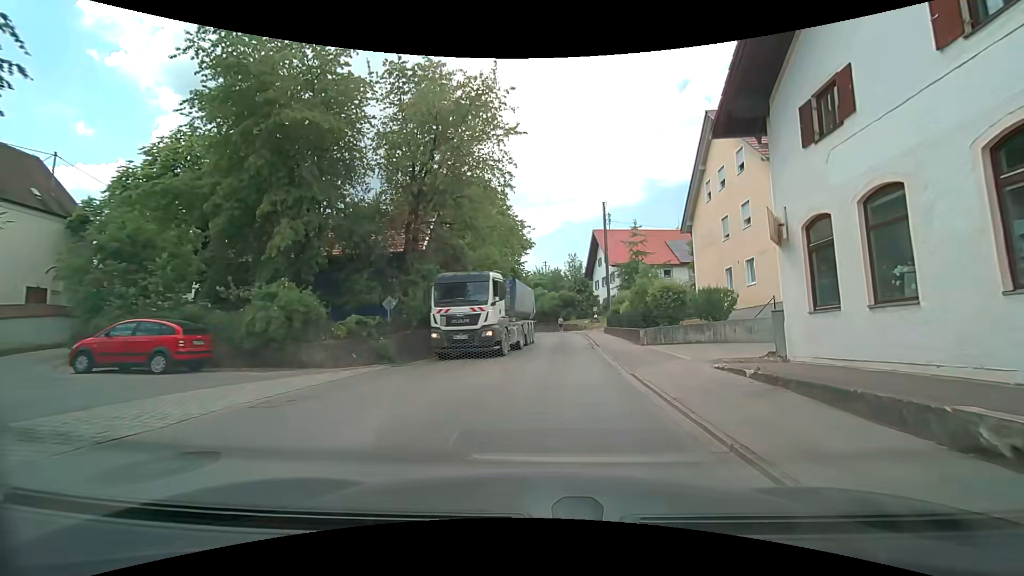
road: secondary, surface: asphalt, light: Day
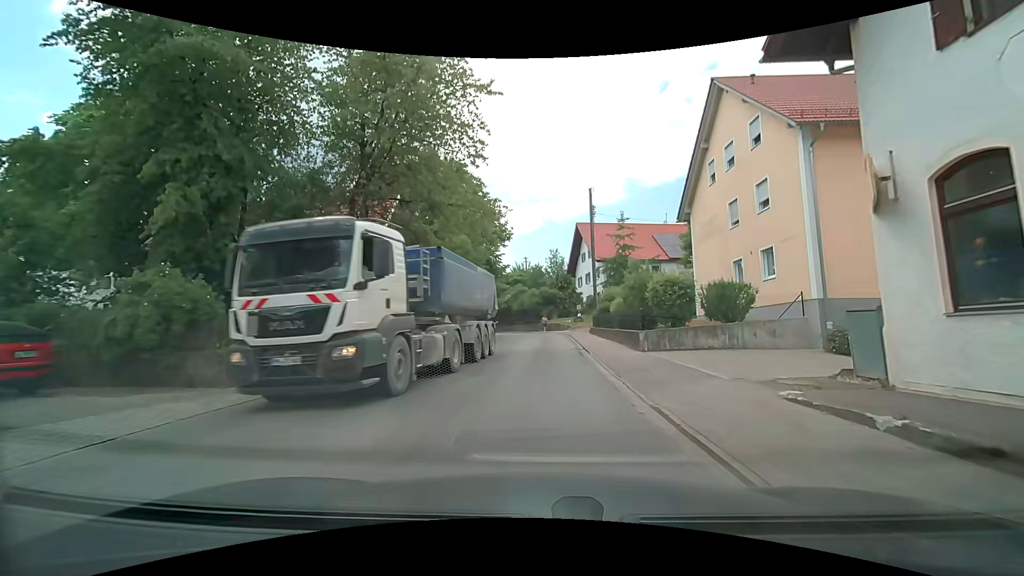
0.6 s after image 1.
(+0.1, +4.3) m; +3°
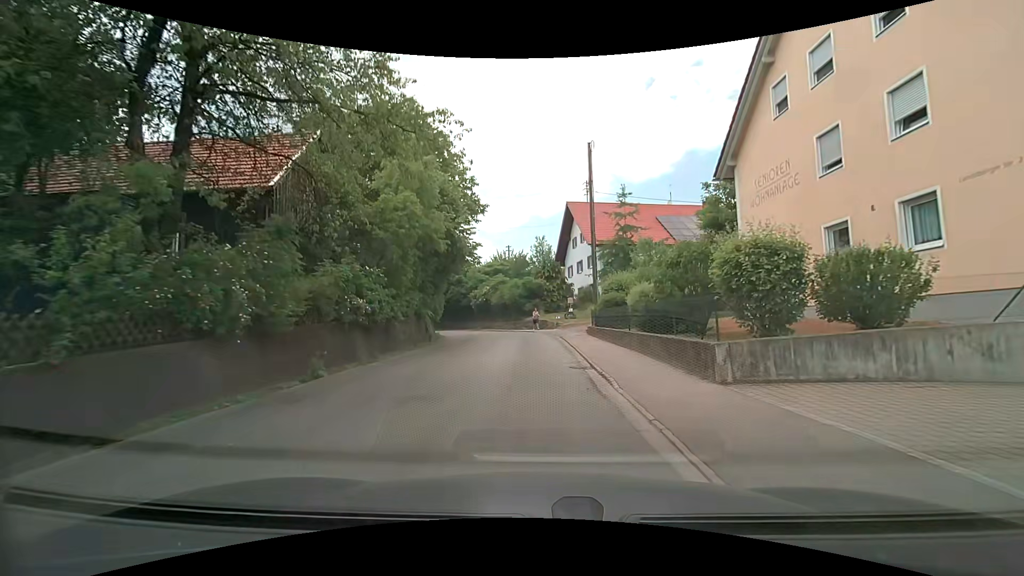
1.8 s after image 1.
(+0.1, +9.0) m; +1°
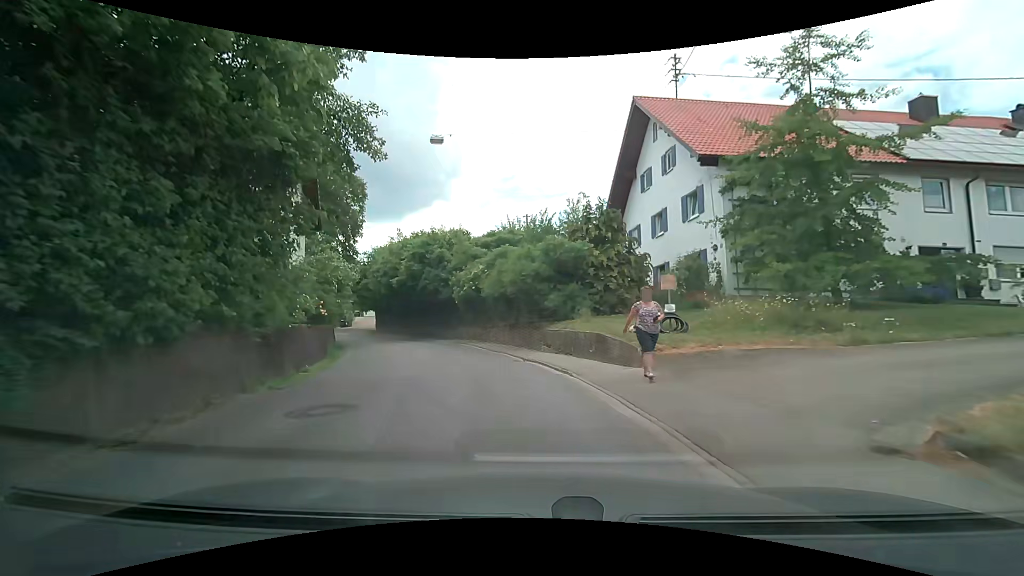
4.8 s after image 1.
(-0.1, +24.7) m; -3°
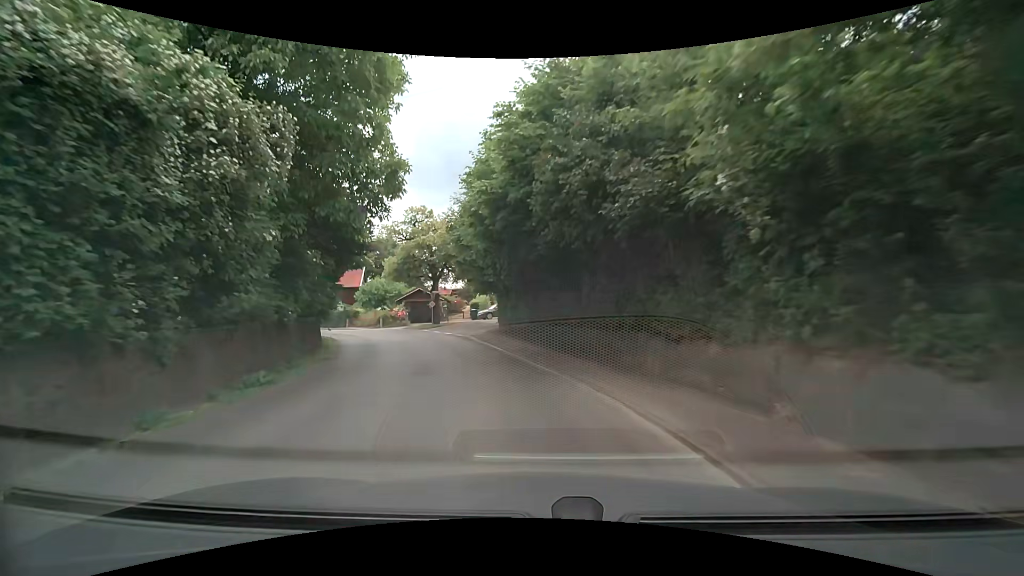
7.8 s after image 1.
(-4.3, +26.8) m; -19°
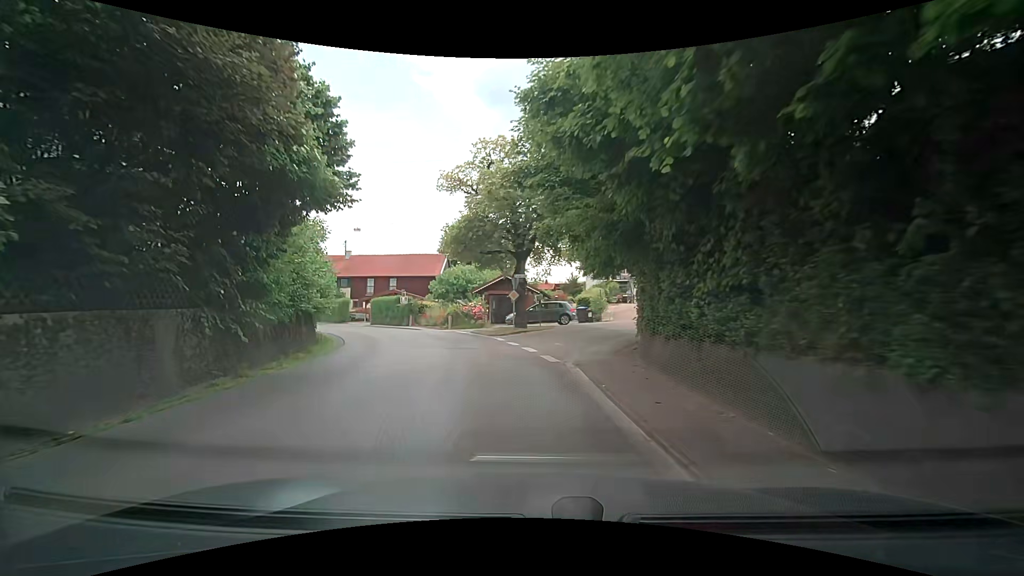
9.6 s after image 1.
(-2.0, +16.0) m; -13°
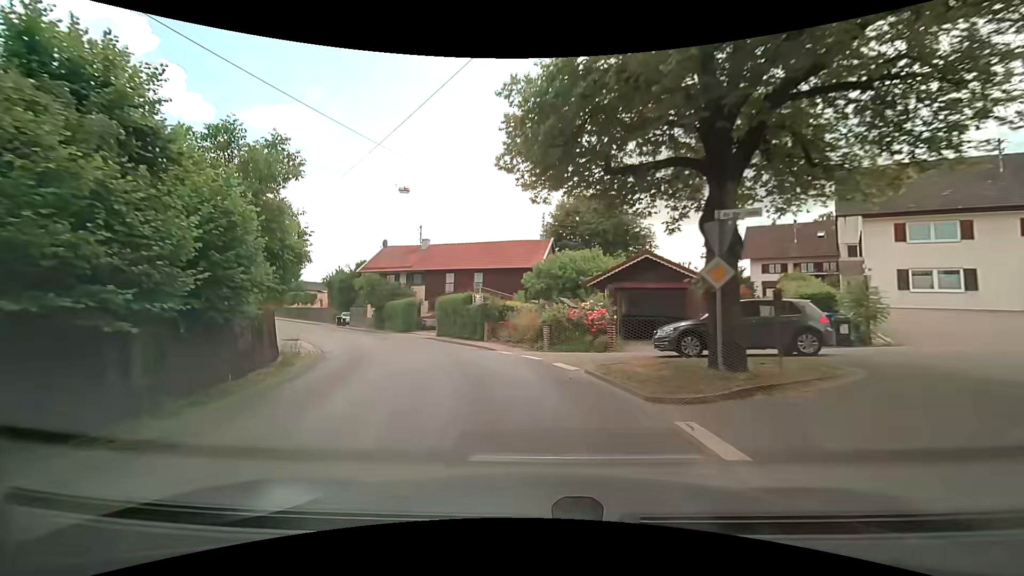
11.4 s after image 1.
(-1.7, +16.6) m; -13°
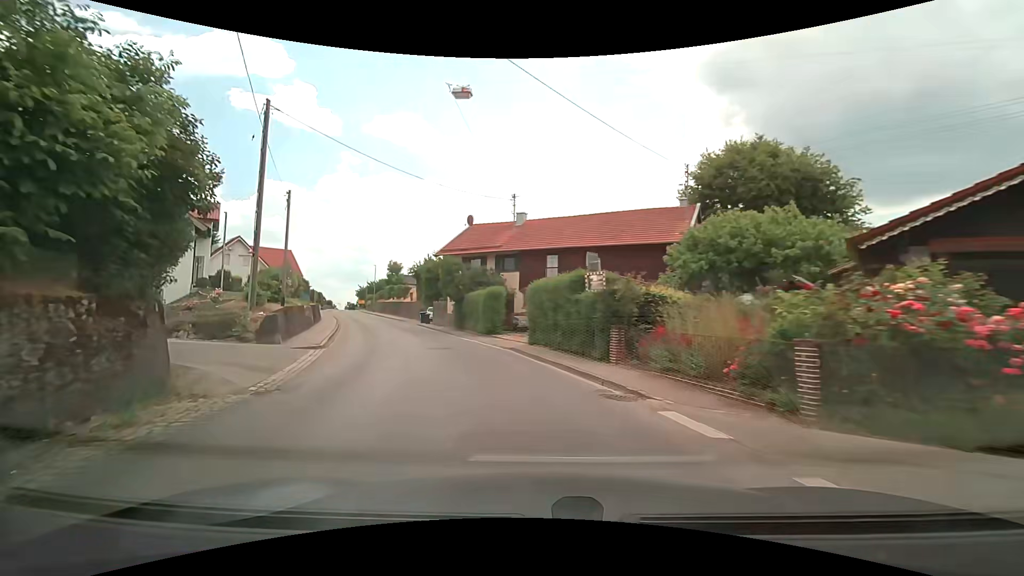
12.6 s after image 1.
(-1.1, +12.1) m; -11°
(-1, +10) (-4, +20) (-7, +29) (-11, +38) (-15, +47) (-19, +57) (-23, +66) (-27, +75) (-32, +84) (-36, +93) m
